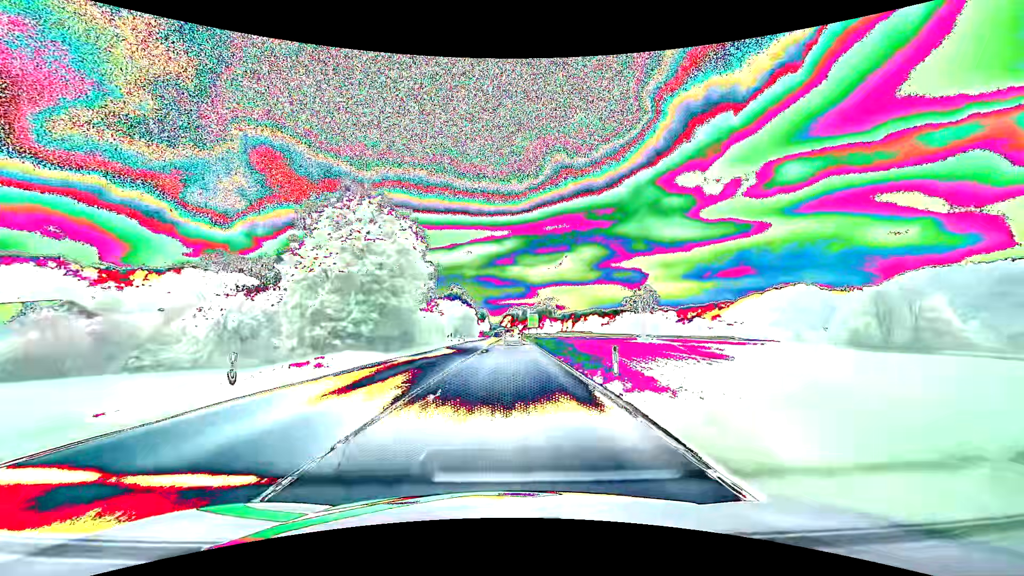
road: primary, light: Day
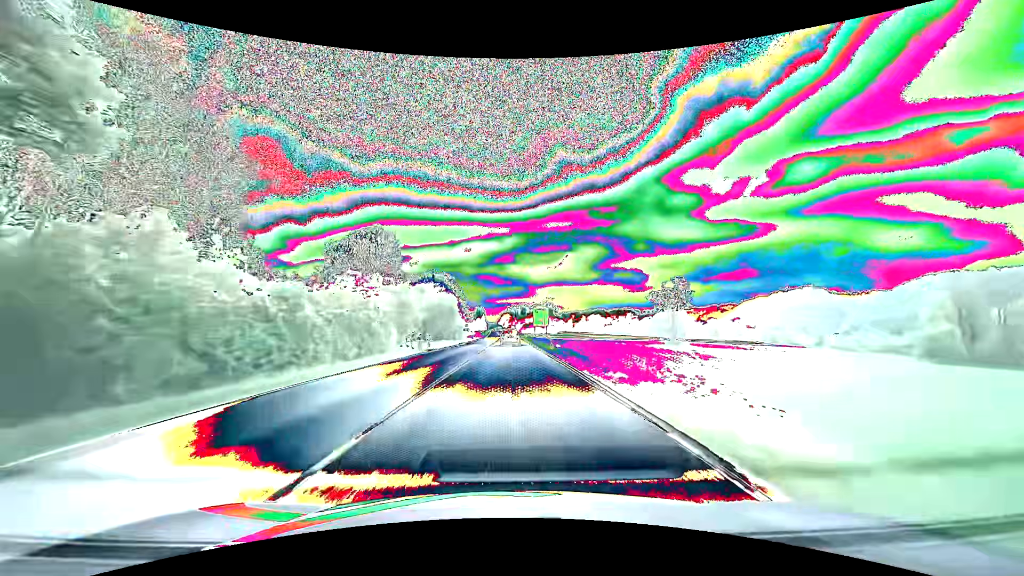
(+0.1, +31.7) m; 0°
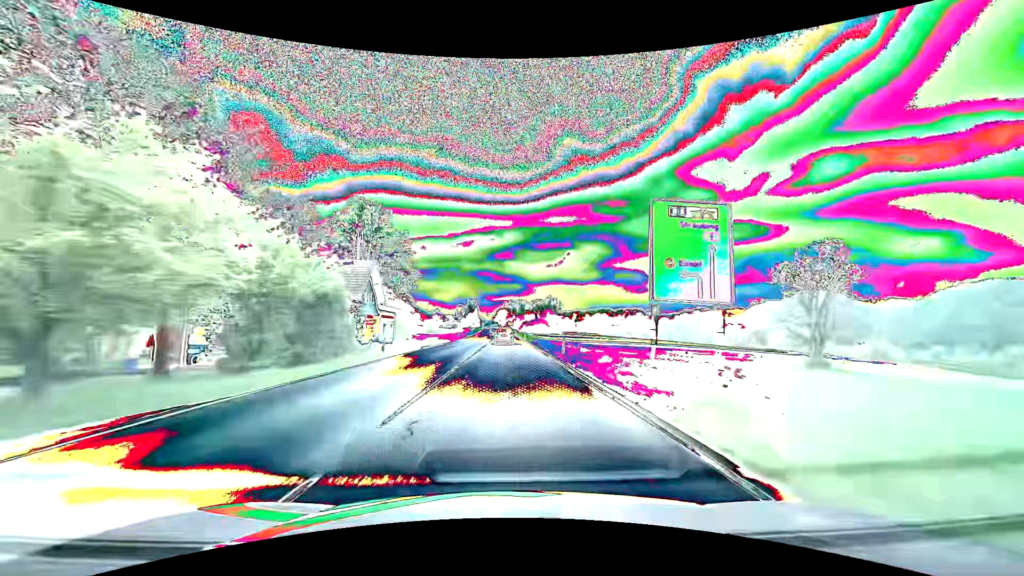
(+0.2, +63.4) m; 0°
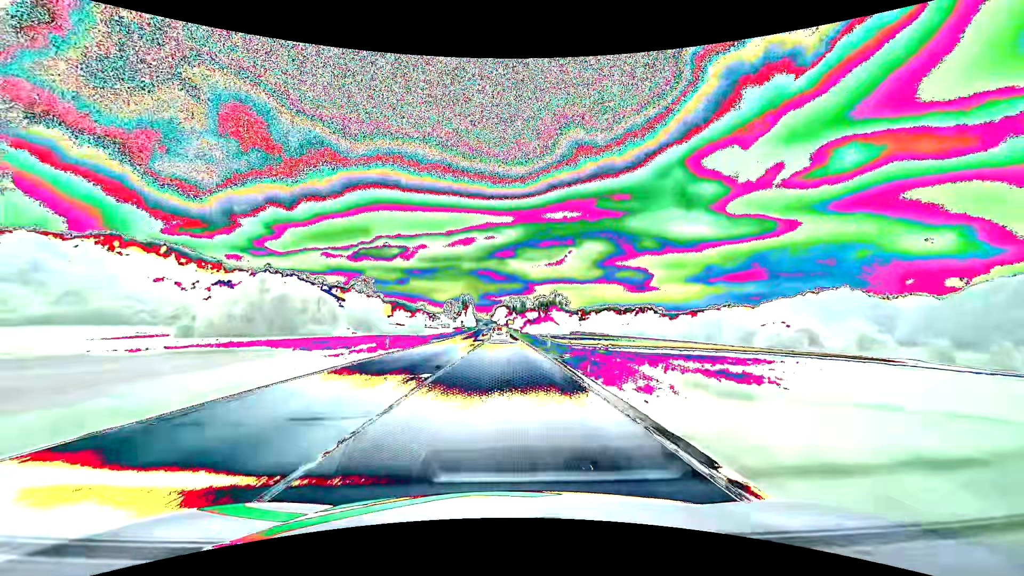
(+0.2, +47.6) m; 0°
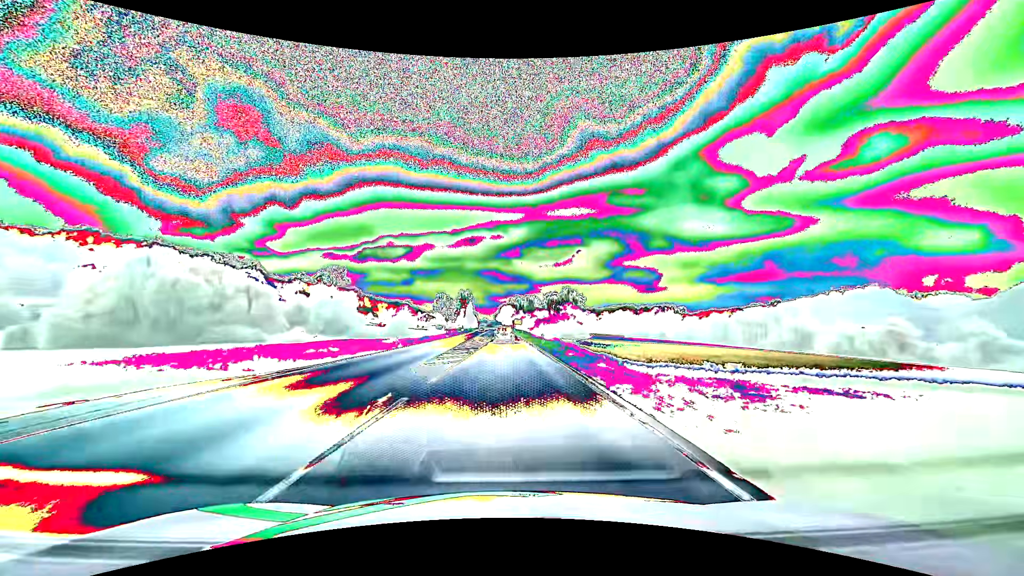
(-0.3, +47.5) m; -1°
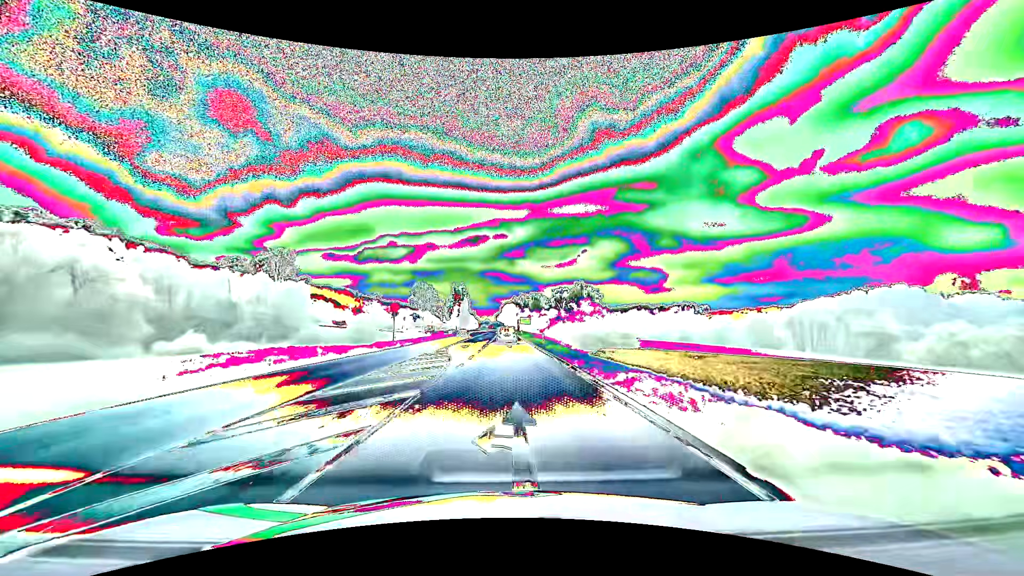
(-0.2, +47.4) m; 0°
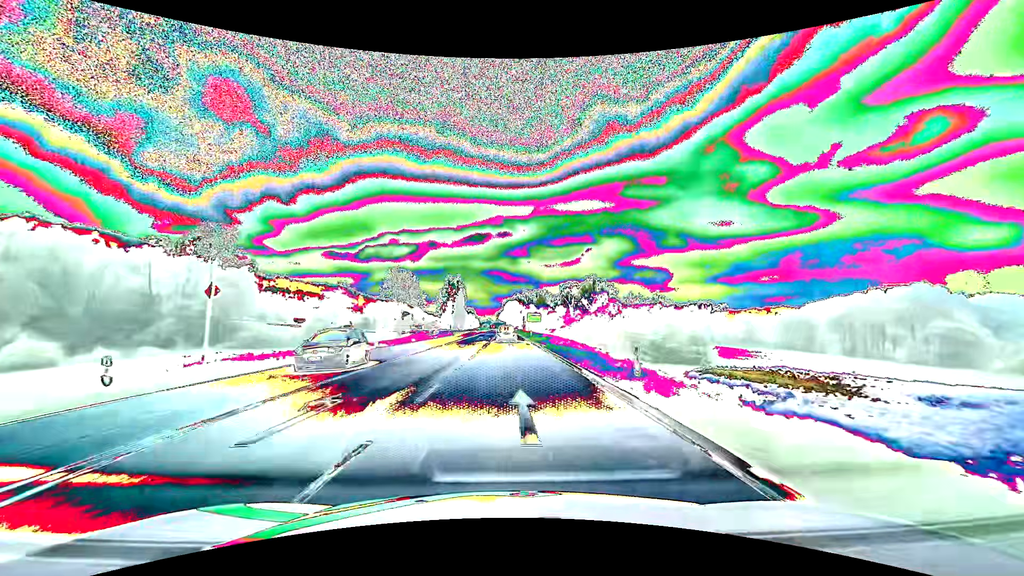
(-0.1, +31.6) m; 0°
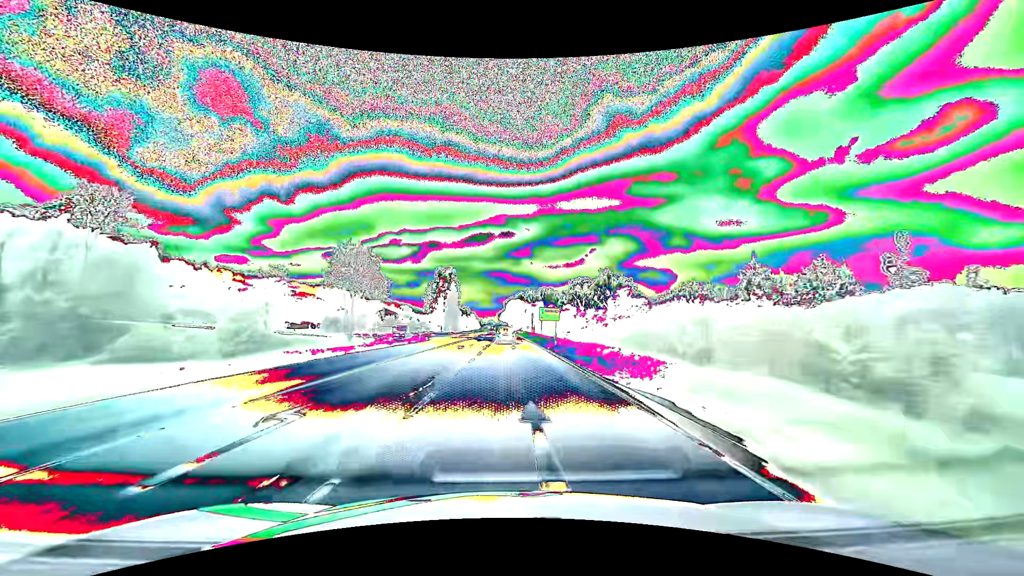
(-0.1, +31.6) m; 0°
